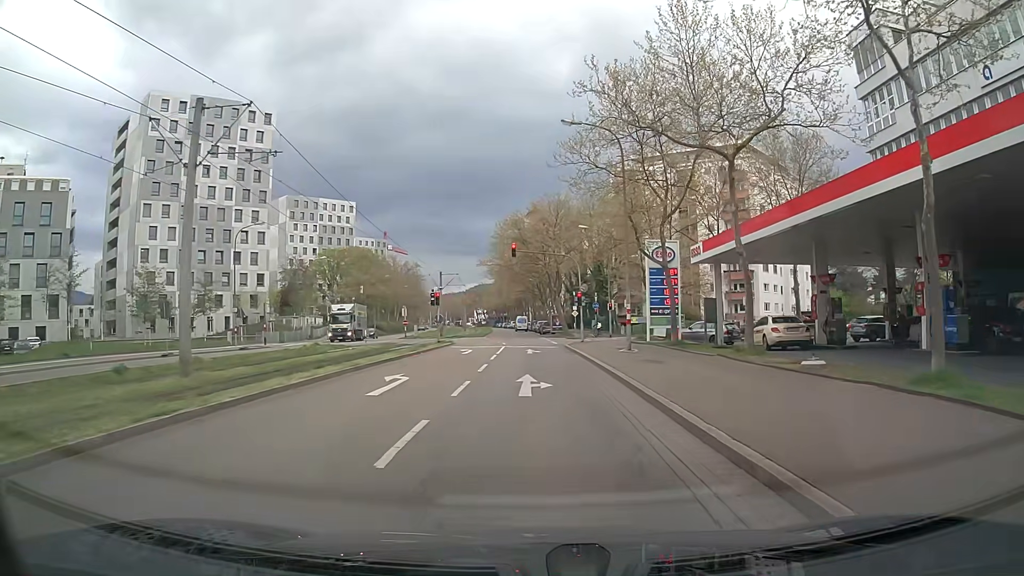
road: tertiary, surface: asphalt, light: Day
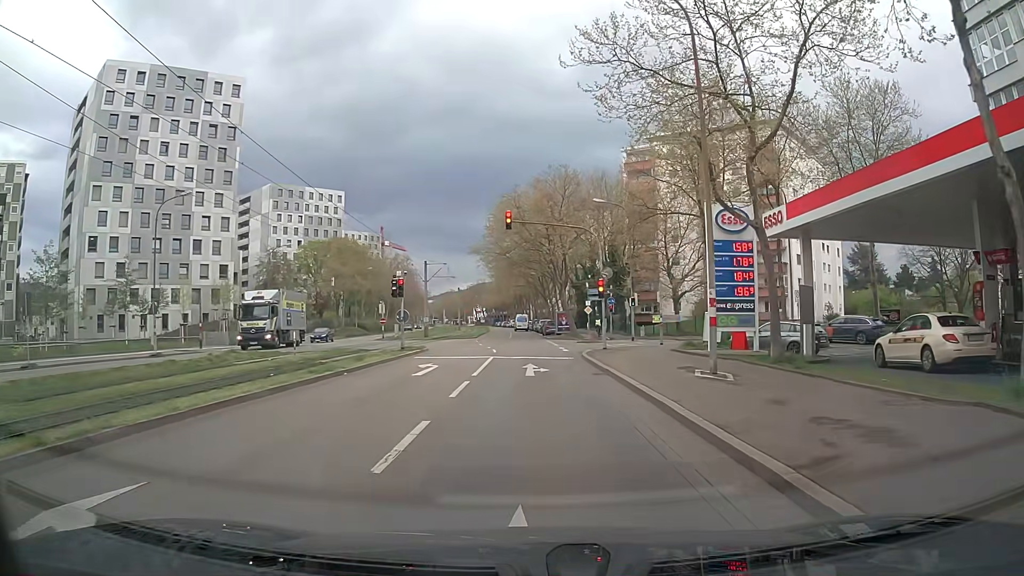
(+0.1, +12.0) m; +1°
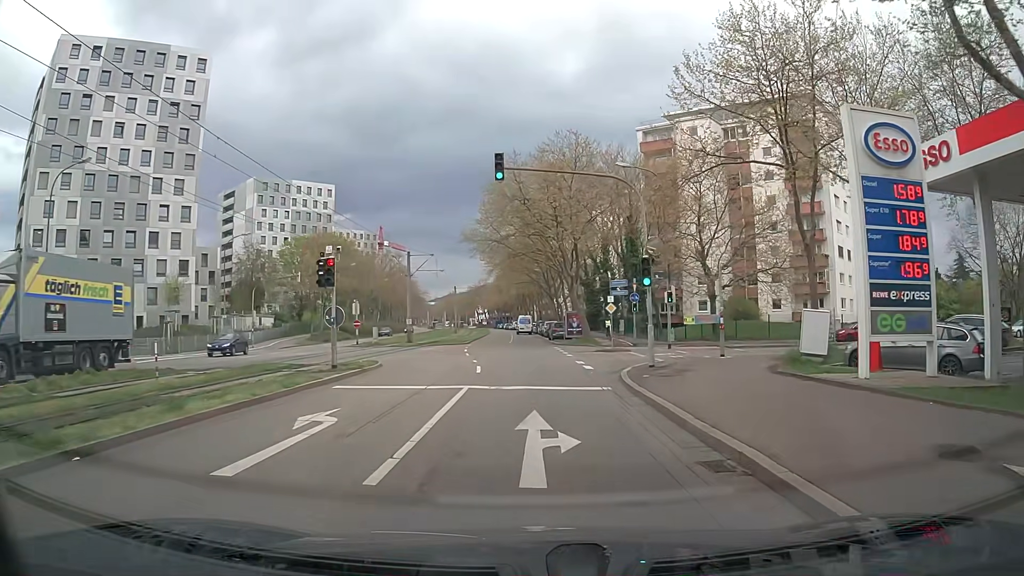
(0.0, +11.1) m; +1°
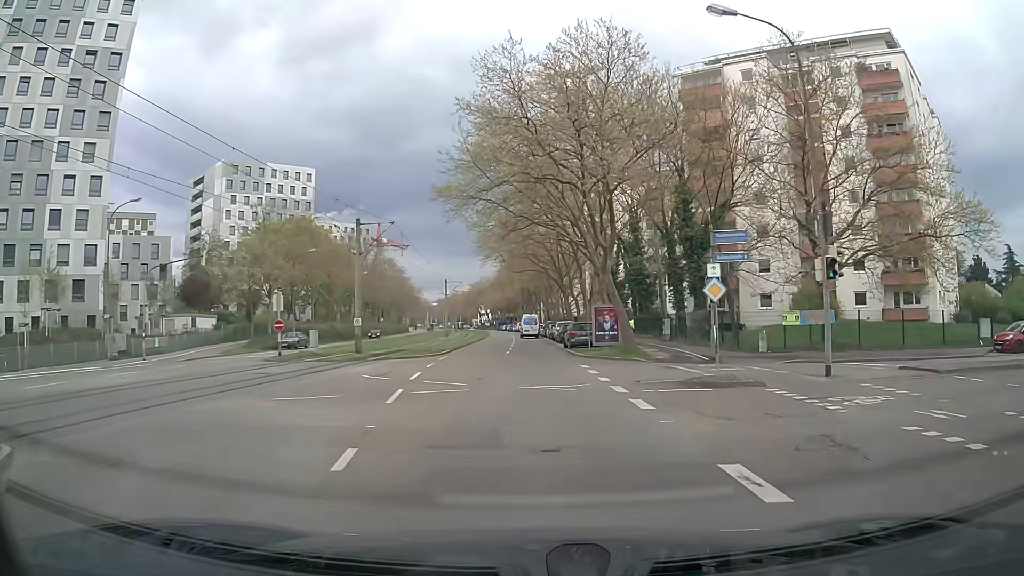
(-0.3, +18.6) m; -1°
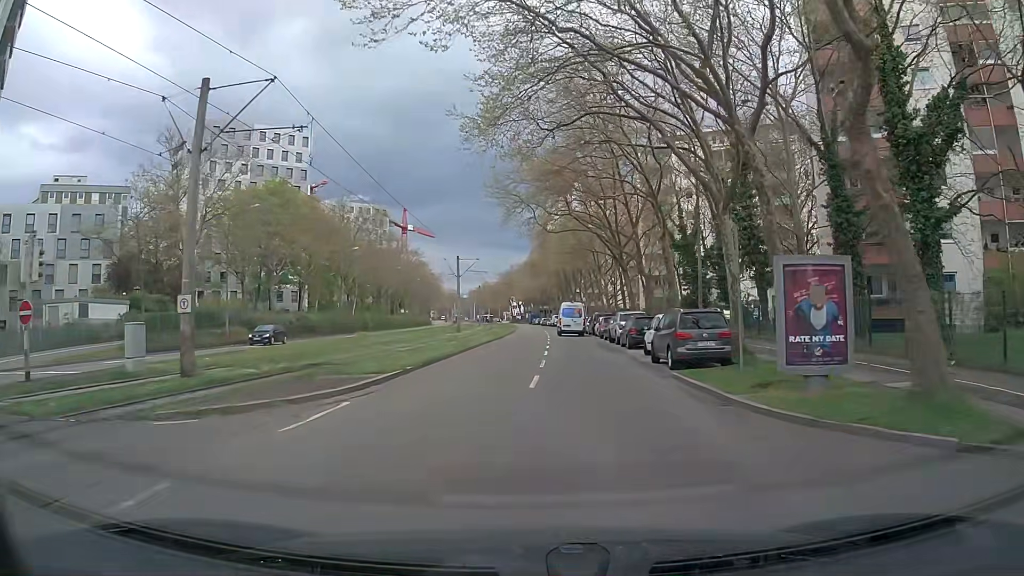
(-0.7, +22.4) m; -3°
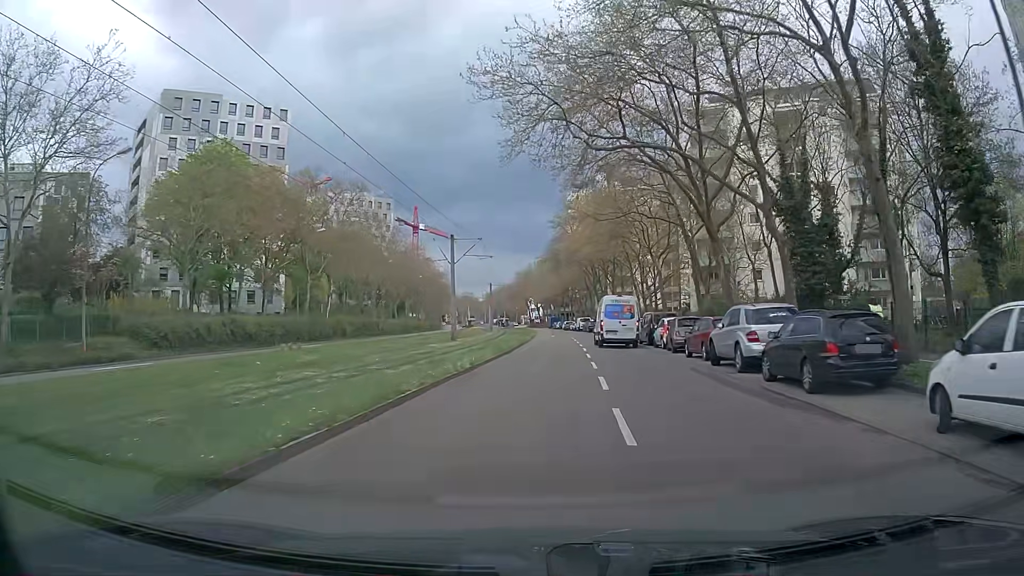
(-0.3, +18.7) m; -1°
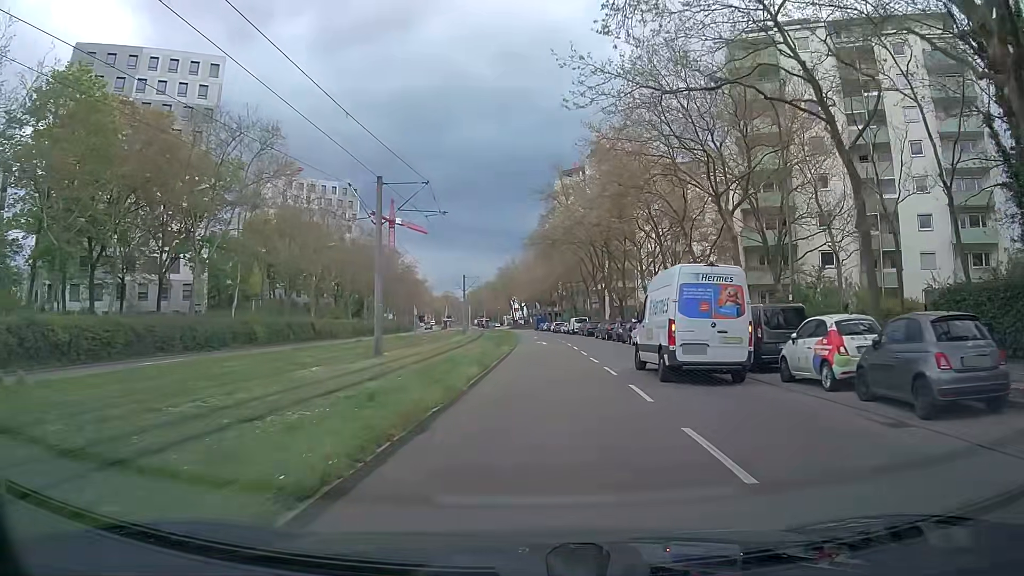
(0.0, +19.6) m; -1°
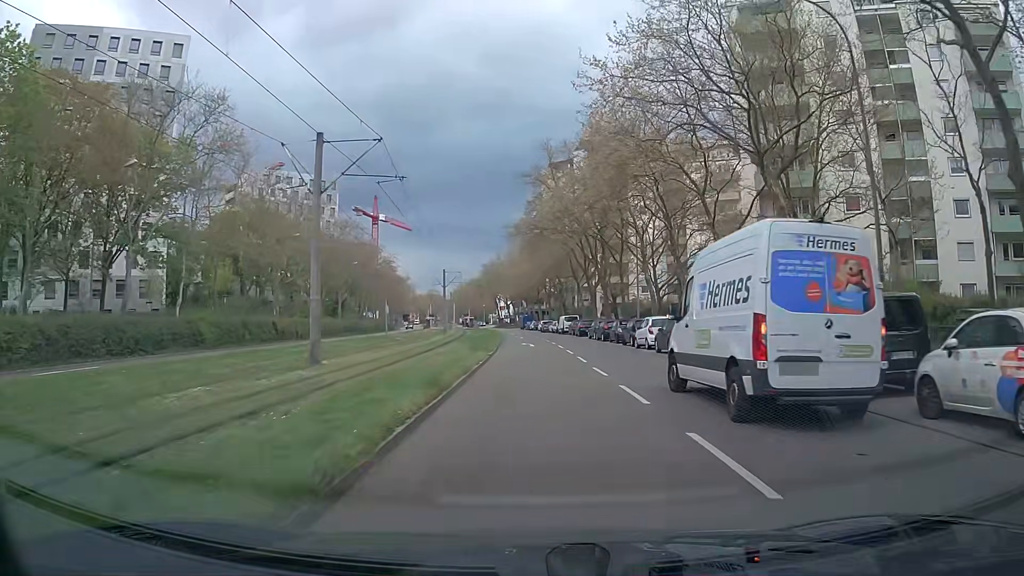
(+0.2, +6.6) m; +3°
(0, +10) (0, +20) (+1, +30) (+1, +40) (+1, +50) (+1, +60) (+1, +70) (+1, +80) (0, +90) (-1, +100) m
